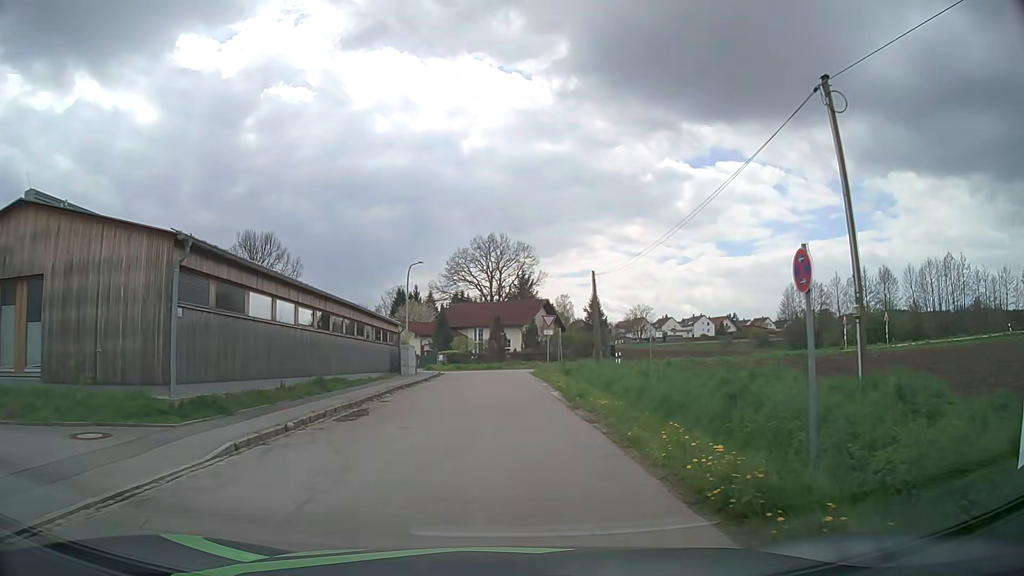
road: tertiary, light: Day
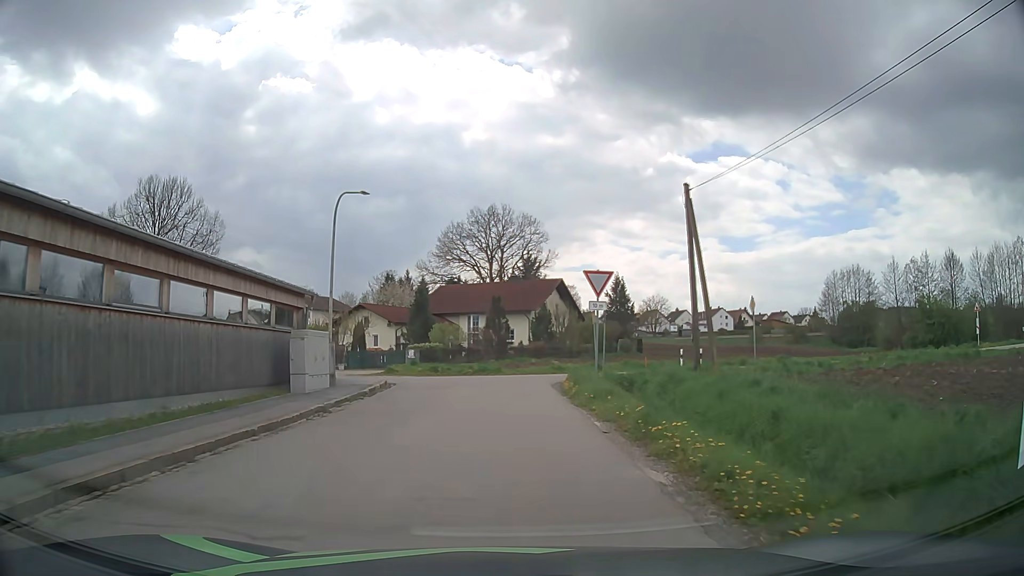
(-0.2, +19.6) m; -1°
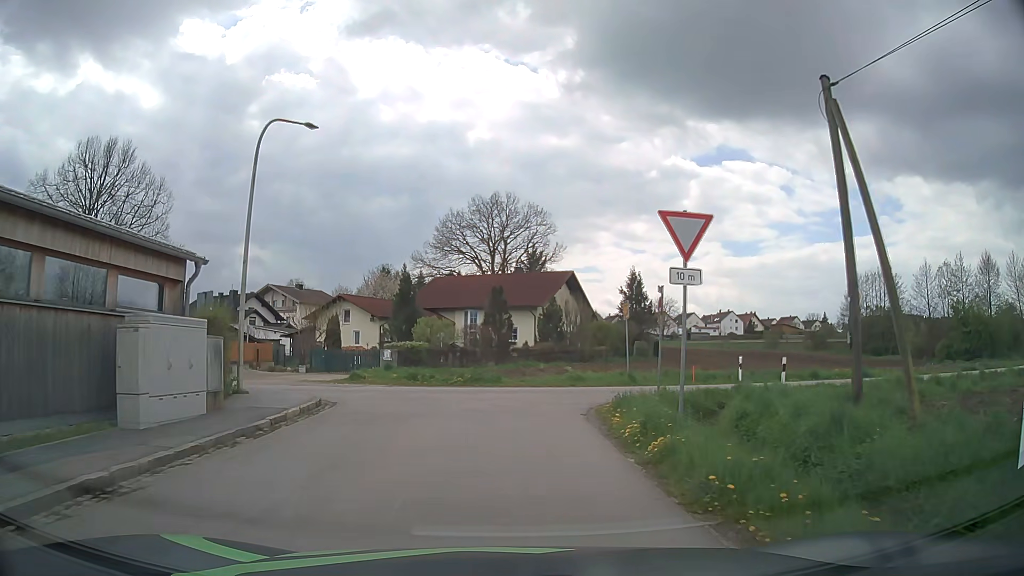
(0.0, +8.6) m; 0°
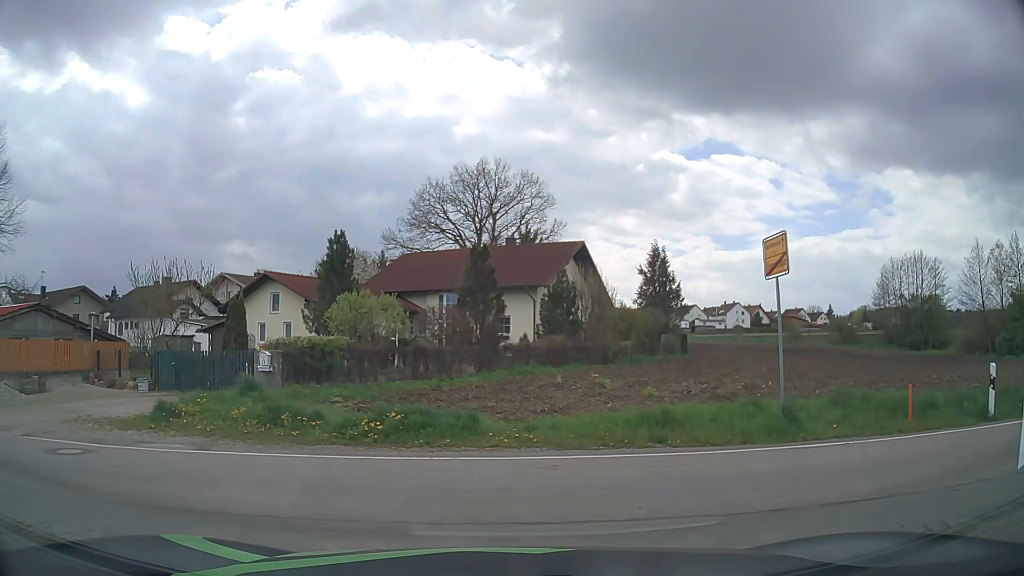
(+0.2, +14.8) m; +2°
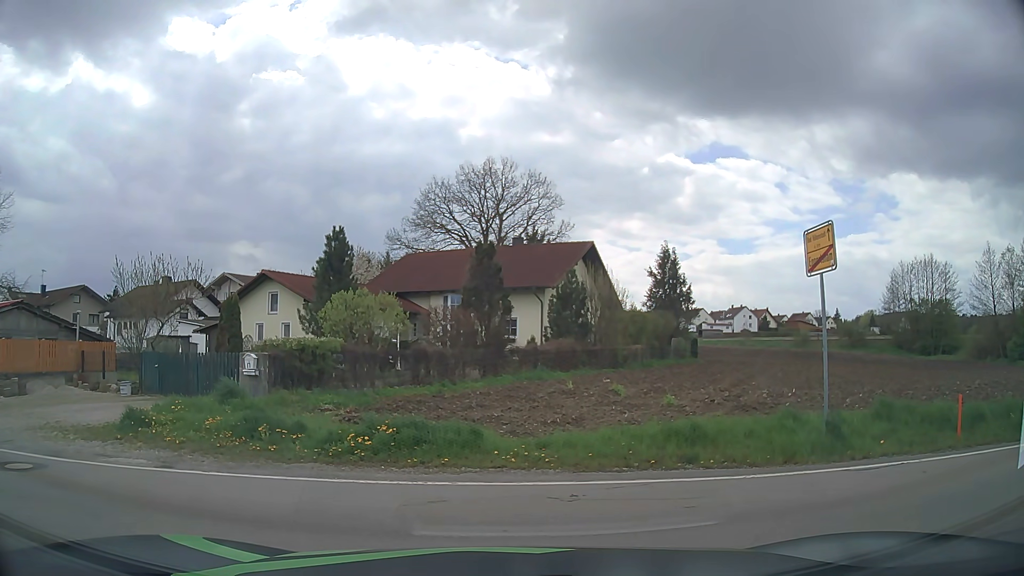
(0.0, +1.3) m; -1°
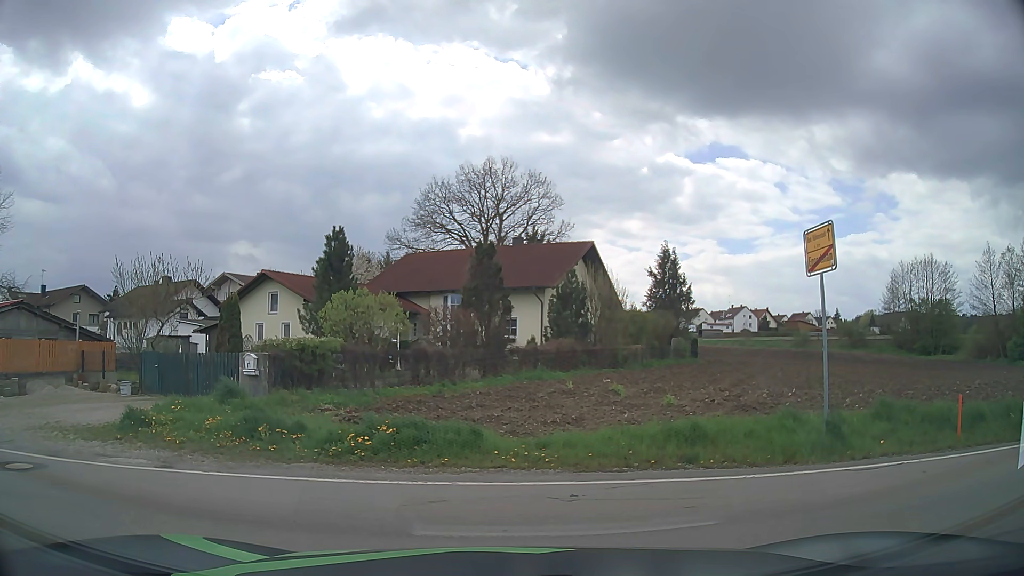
(0.0, 0.0) m; 0°
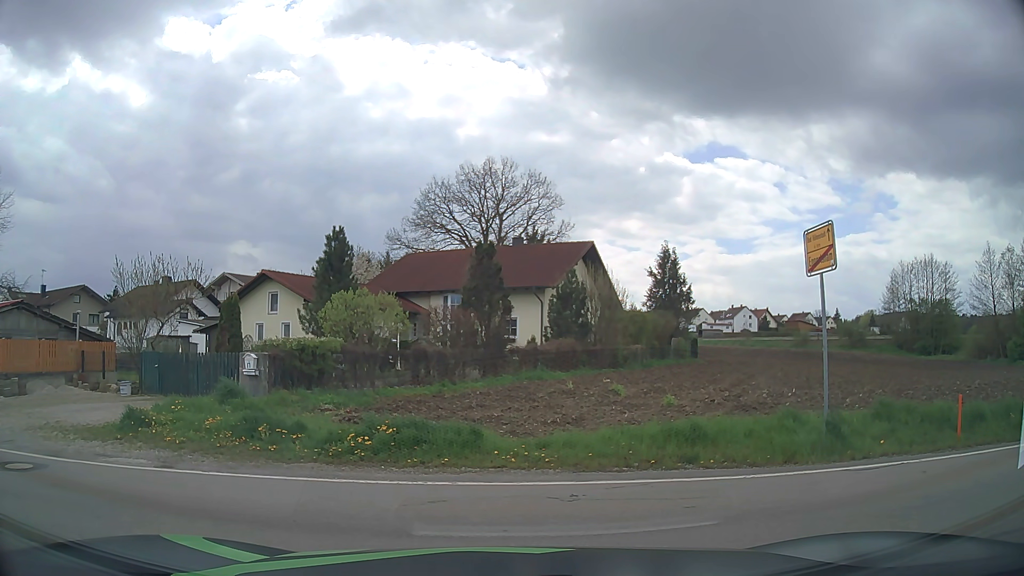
(0.0, 0.0) m; 0°
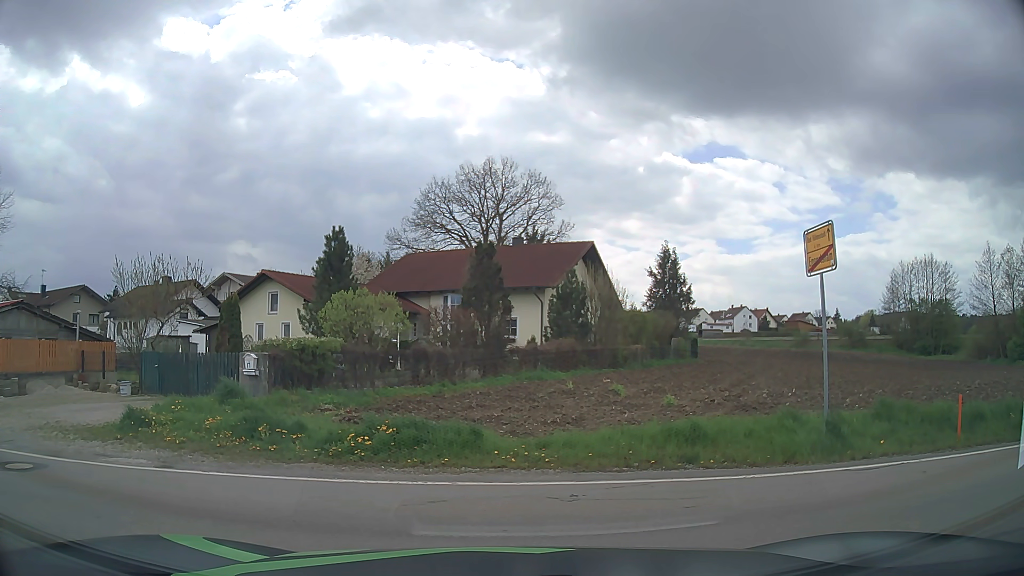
(0.0, 0.0) m; 0°
